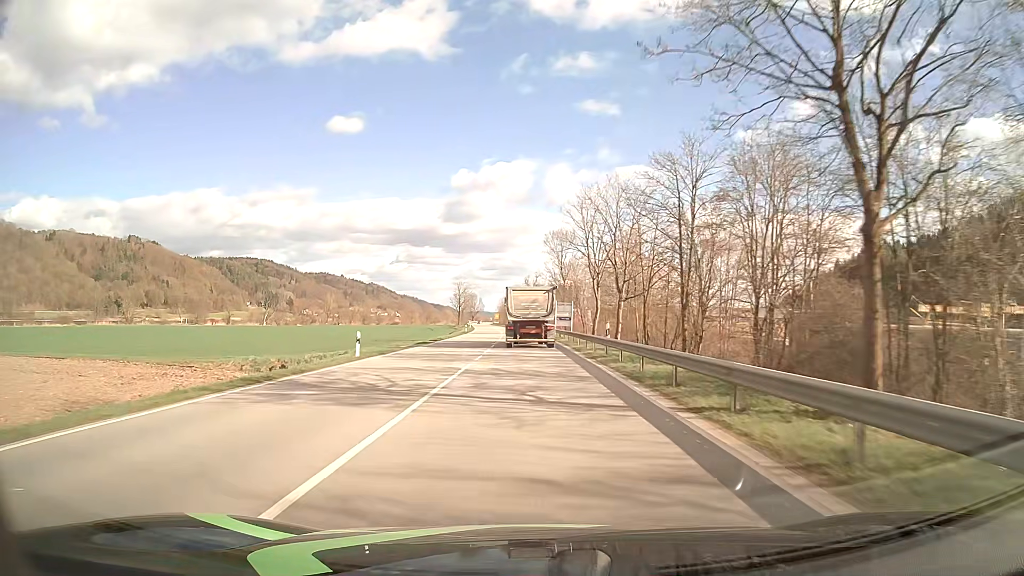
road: primary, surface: asphalt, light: Day
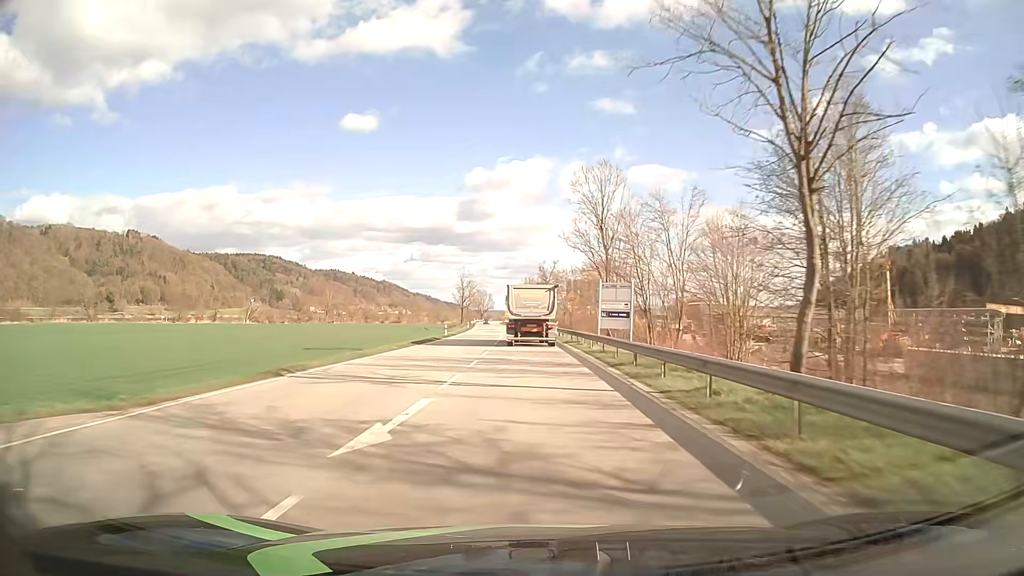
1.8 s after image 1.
(-0.4, +34.5) m; -1°
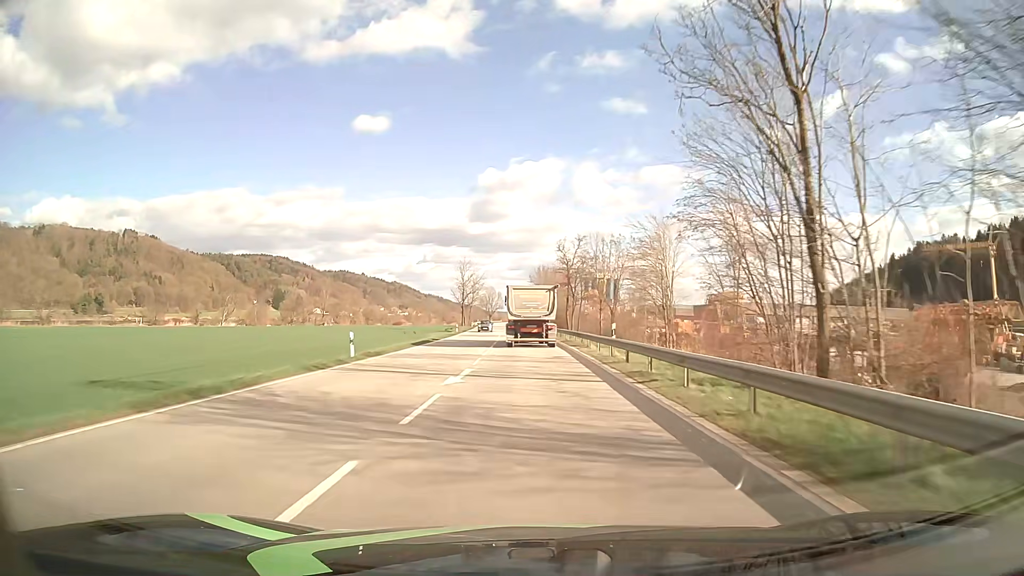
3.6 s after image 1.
(-0.3, +34.5) m; -1°
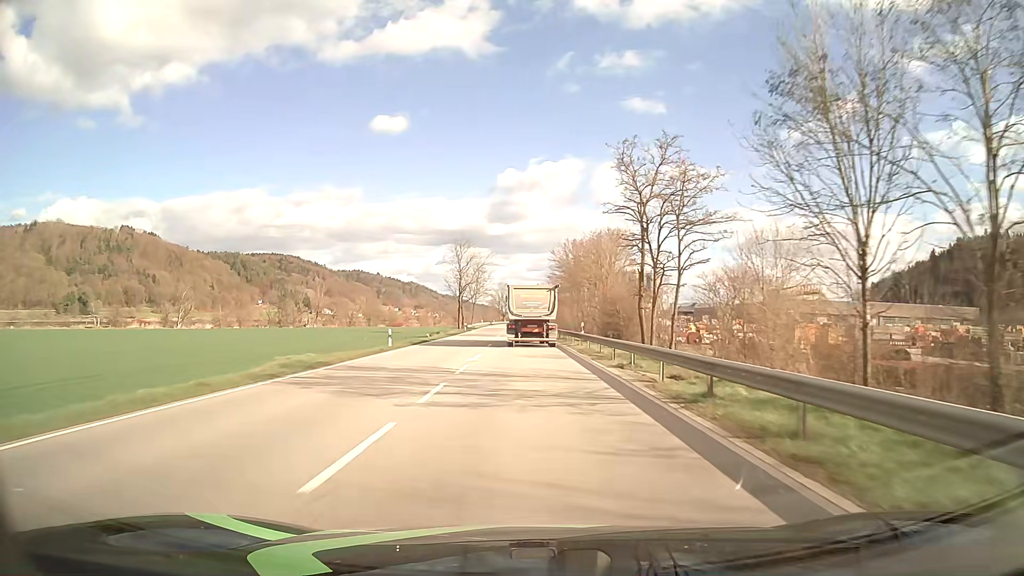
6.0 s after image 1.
(-0.6, +45.9) m; -2°
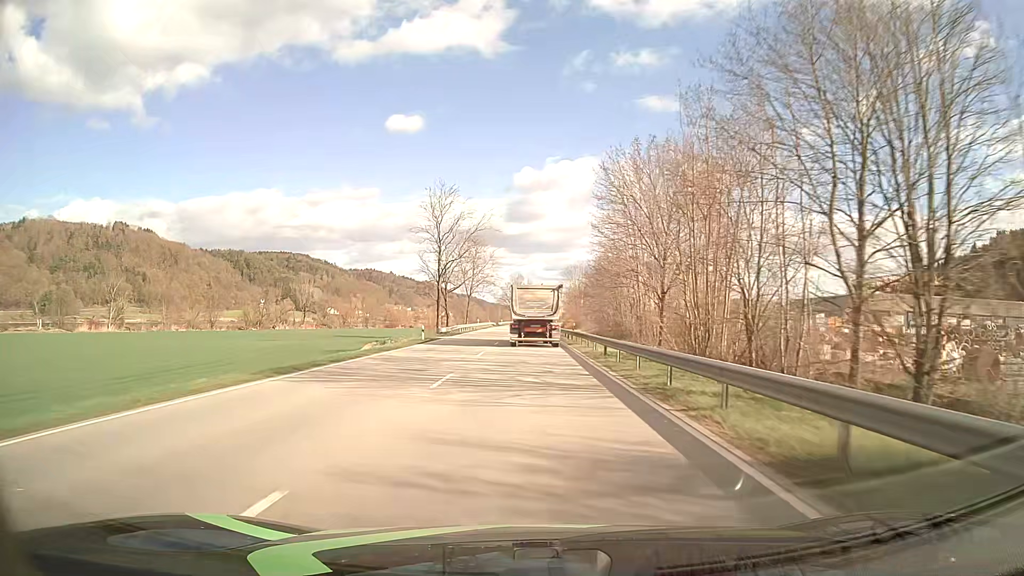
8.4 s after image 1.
(-0.7, +45.7) m; -2°
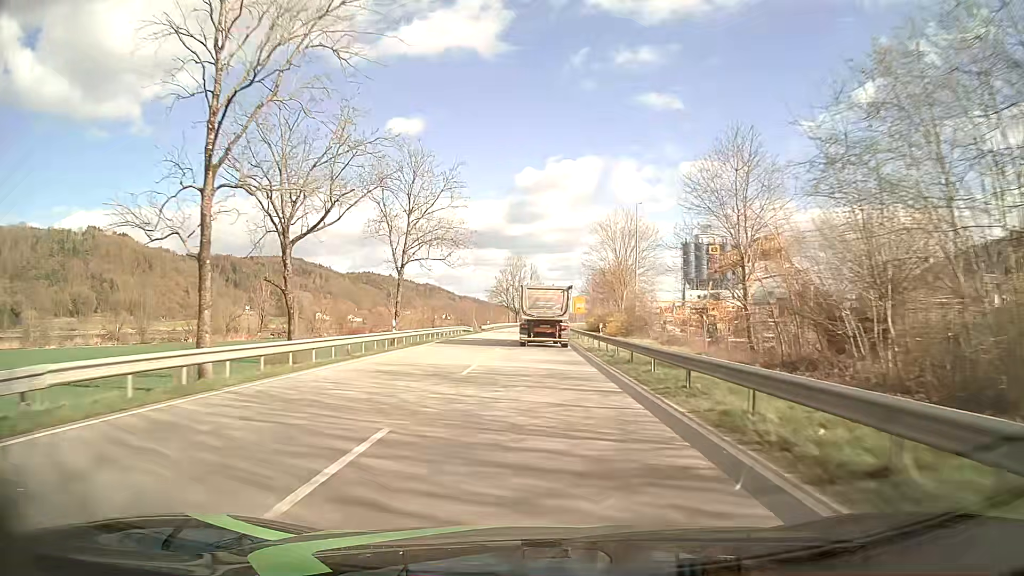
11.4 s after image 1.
(-0.3, +57.1) m; 0°
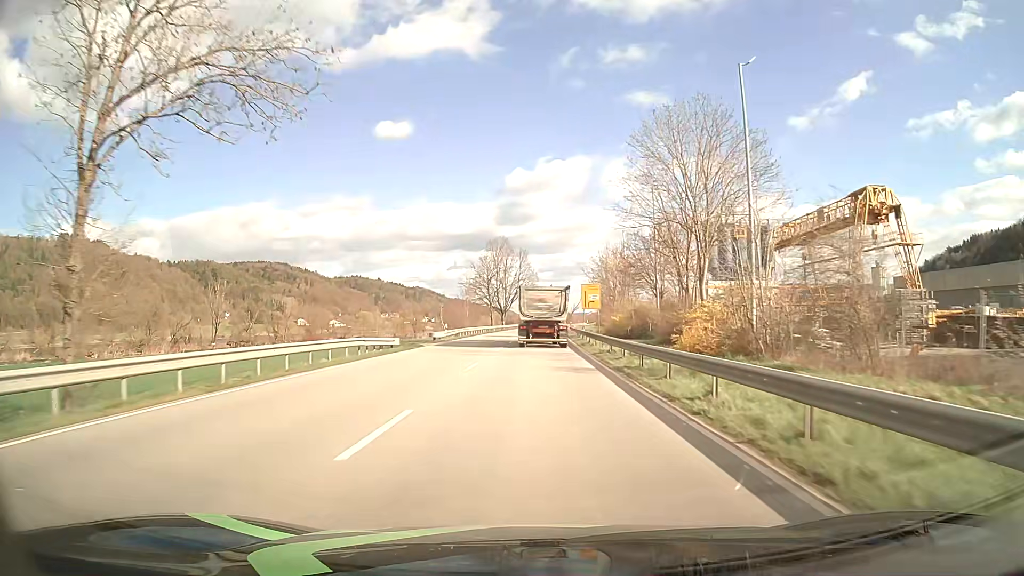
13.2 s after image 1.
(+0.1, +34.2) m; 0°
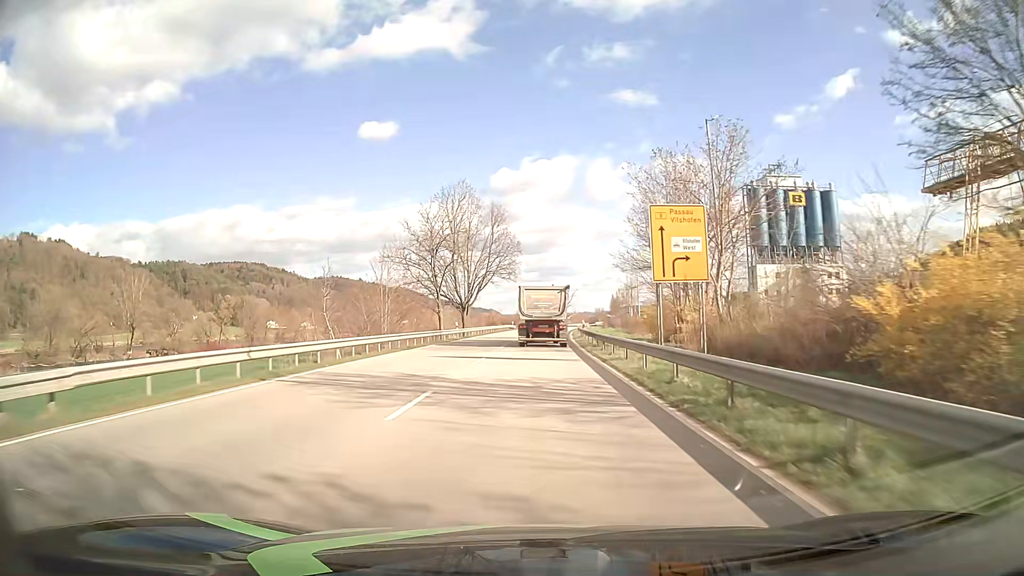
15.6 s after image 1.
(+0.5, +45.7) m; +1°
(0, +10) (0, +20) (0, +30) (0, +40) (+1, +50) (+1, +60) (+2, +70) (+2, +80) (+3, +90) (+4, +100) m
